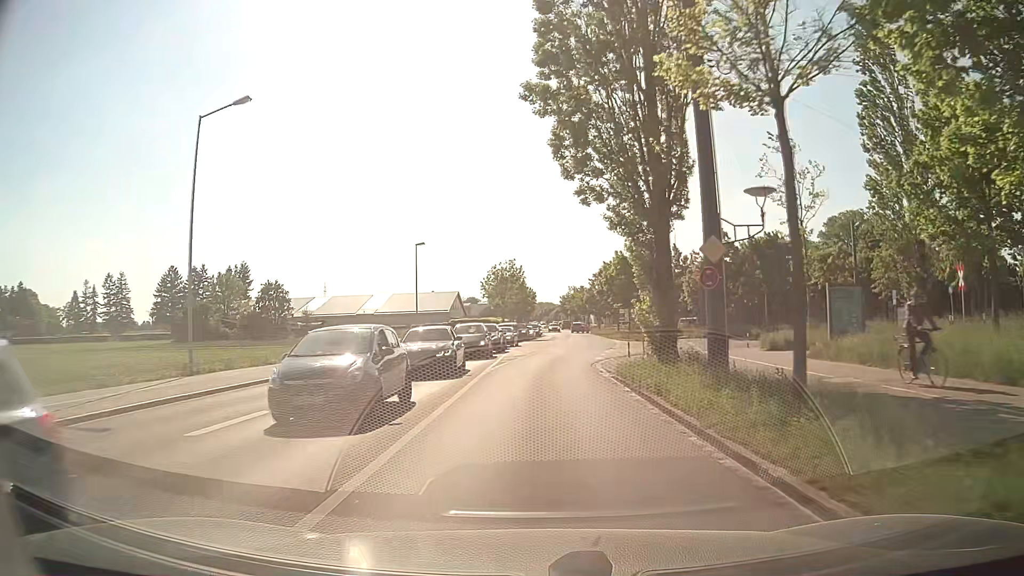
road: tertiary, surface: asphalt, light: Day
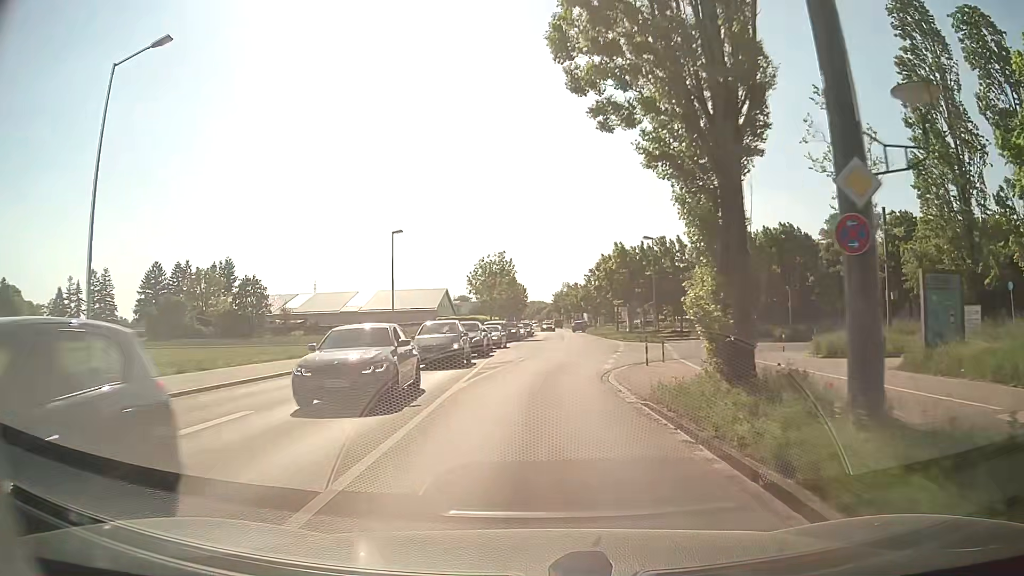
(0.0, +6.5) m; 0°
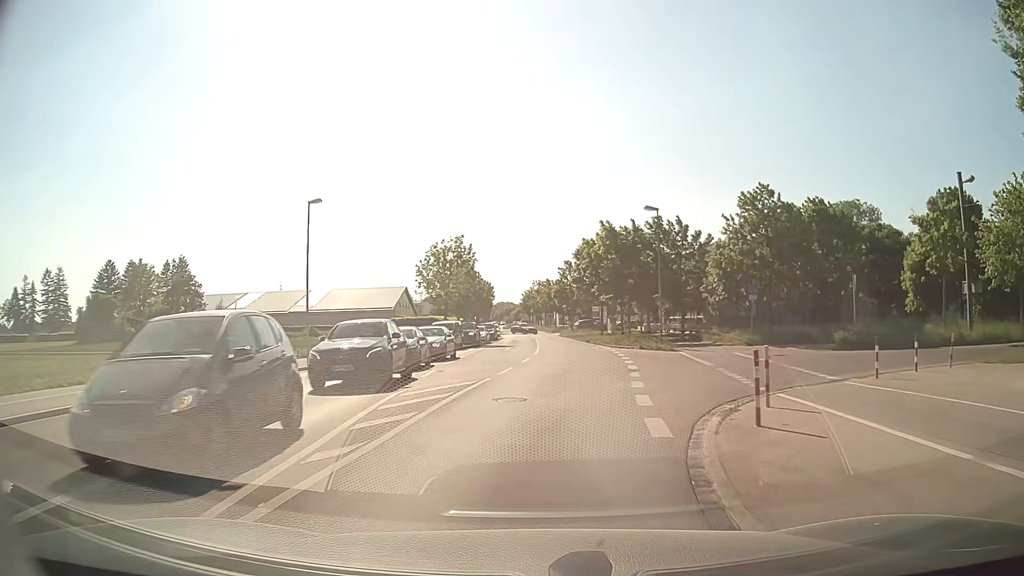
(+0.4, +13.2) m; +3°
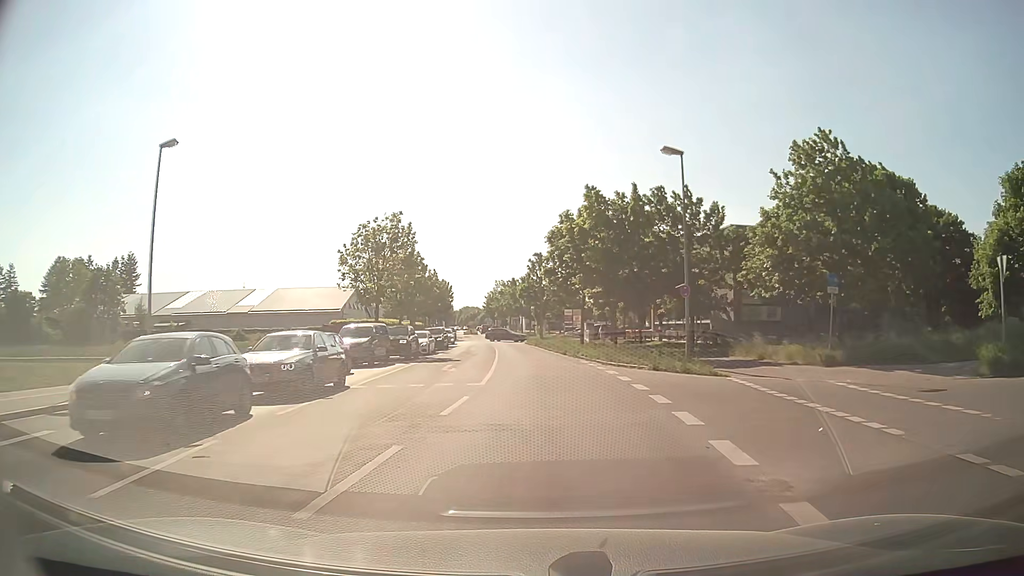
(+0.3, +13.6) m; +3°
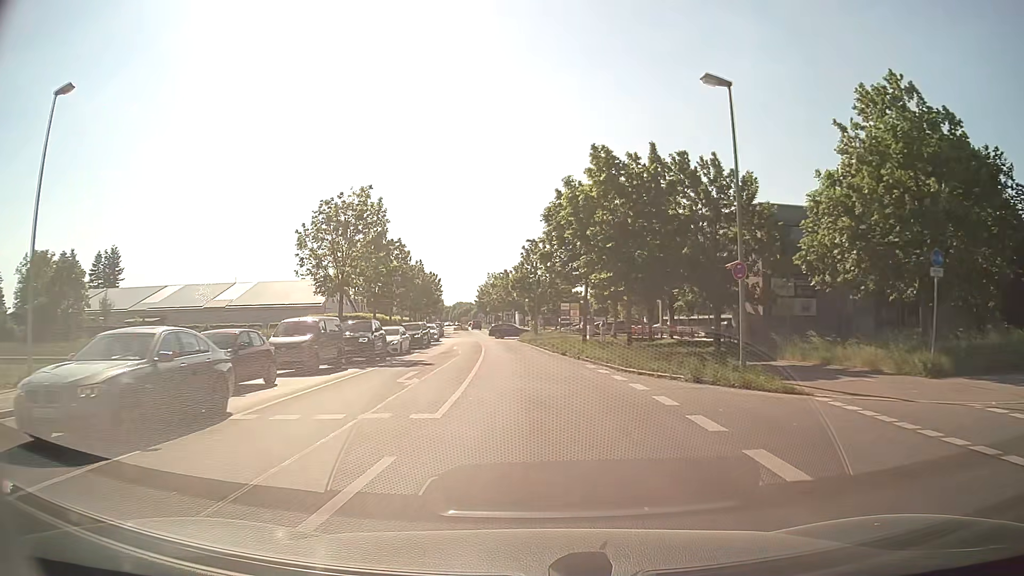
(0.0, +6.8) m; 0°
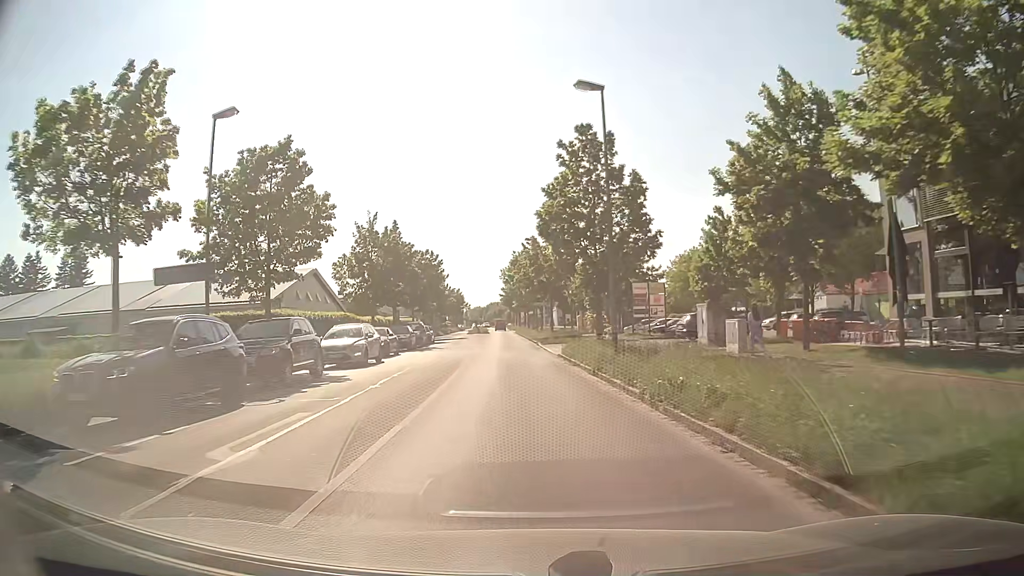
(-0.7, +33.5) m; -2°
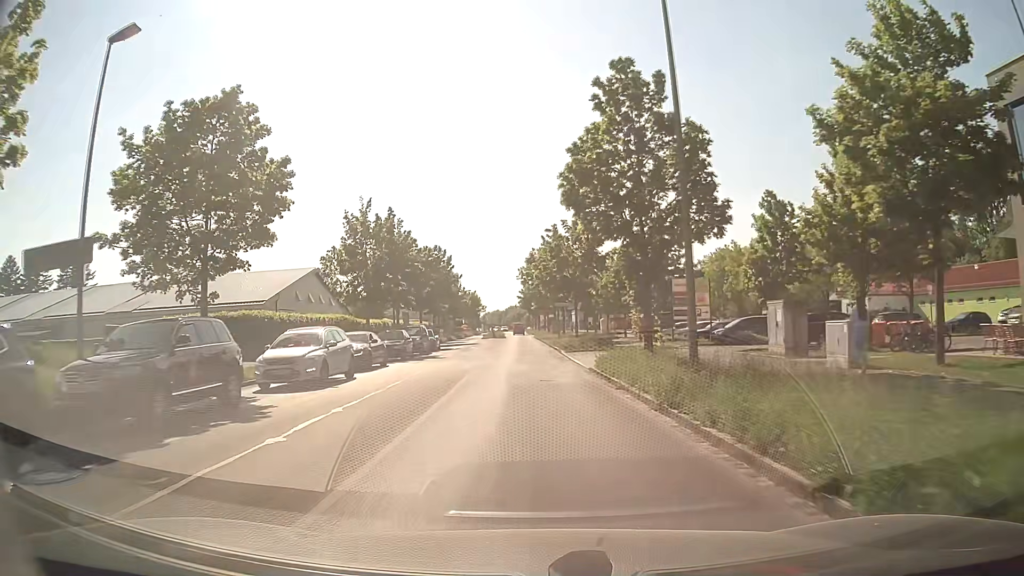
(-0.2, +6.8) m; -2°
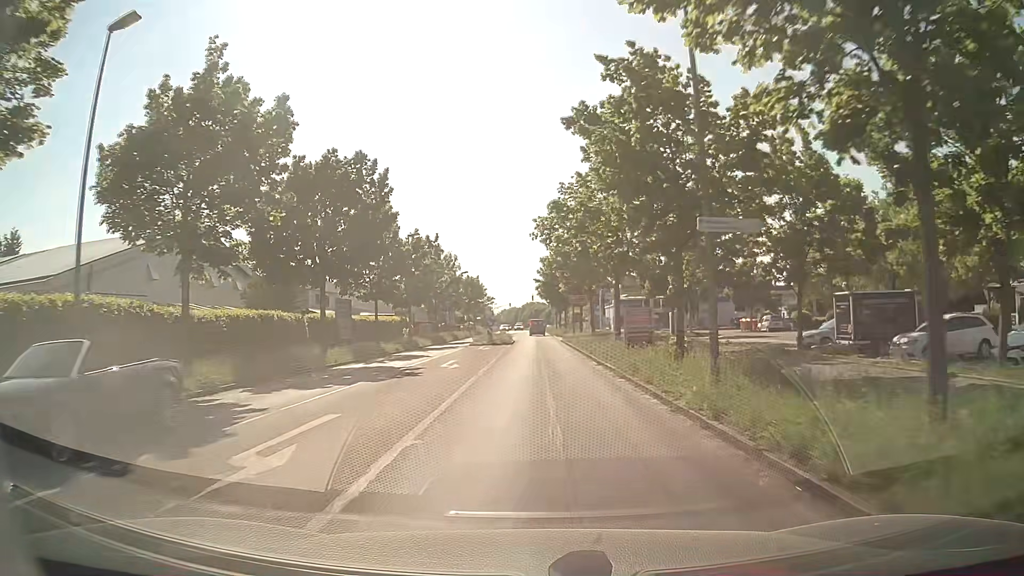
(-1.0, +35.1) m; -2°
(0, +10) (0, +20) (0, +30) (0, +40) (0, +50) (0, +60) (0, +70) (0, +80) (0, +90) (-1, +100) m
